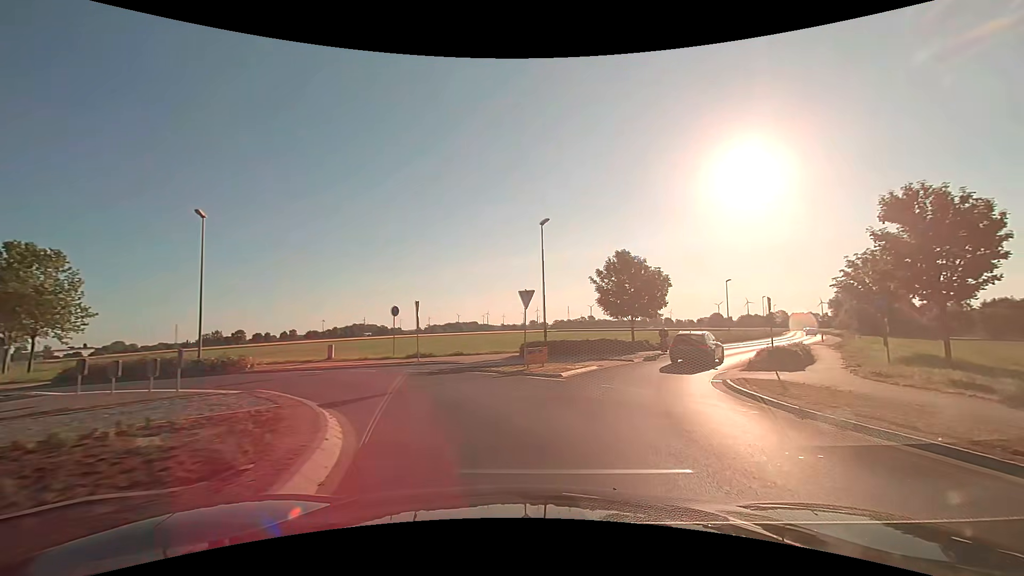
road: secondary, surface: asphalt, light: Day
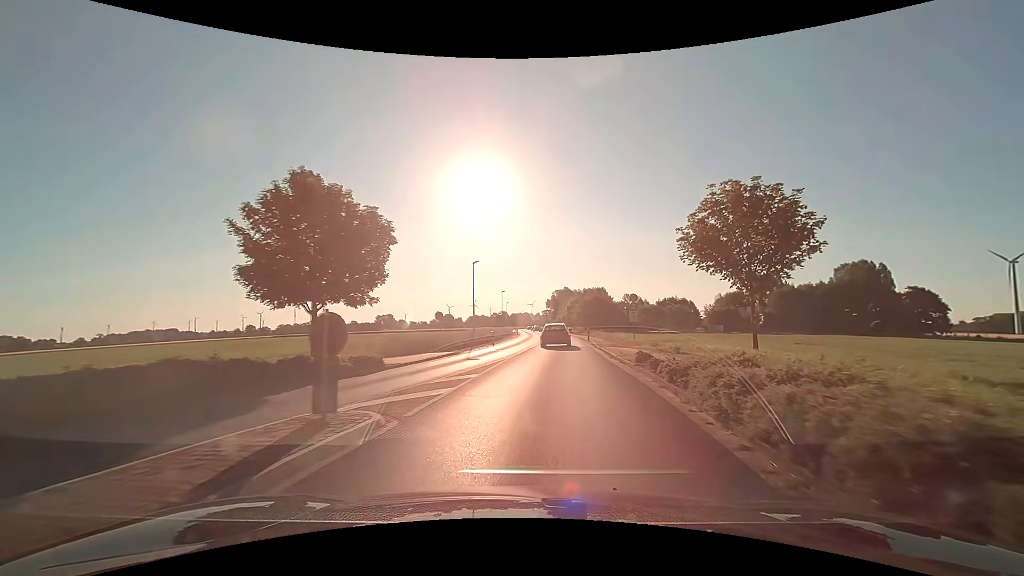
(+6.2, +22.1) m; +30°
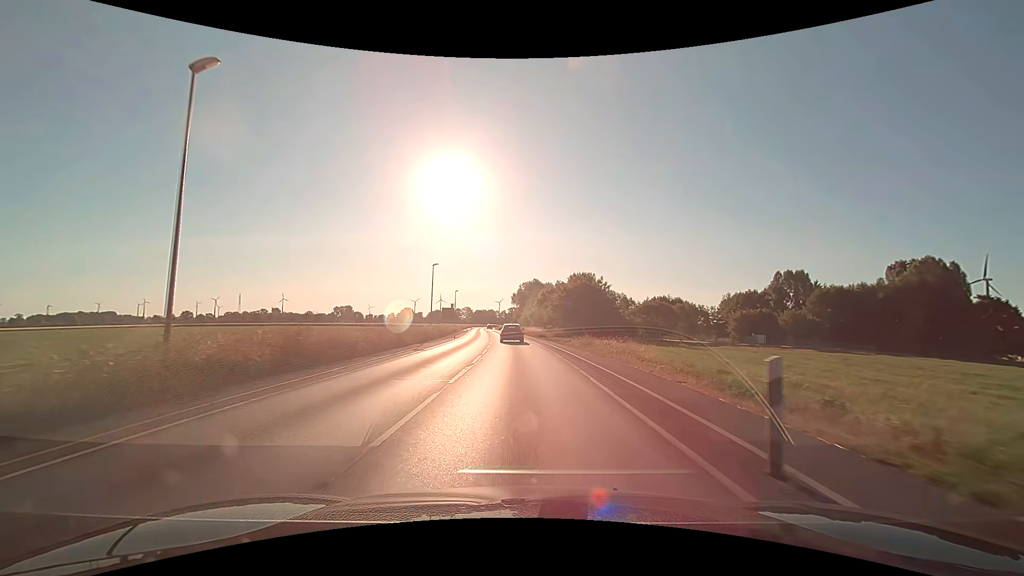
(+2.2, +38.1) m; +3°
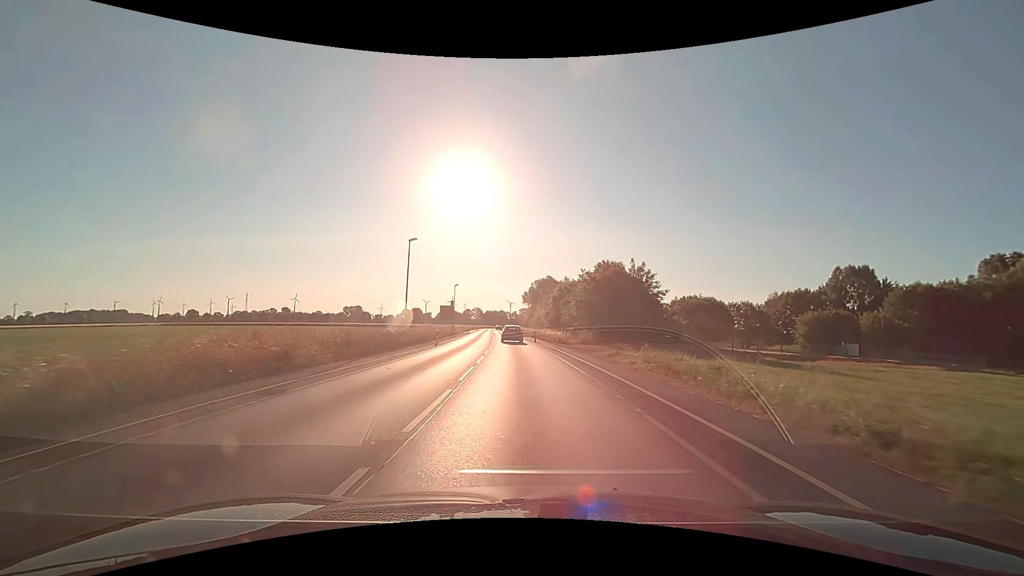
(-0.2, +17.4) m; -1°
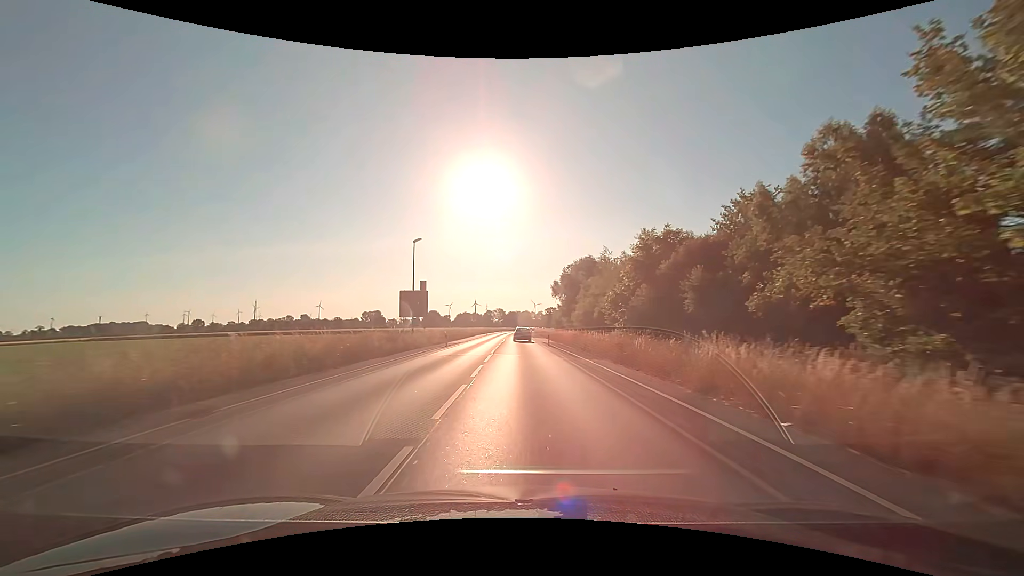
(-1.5, +47.5) m; -3°
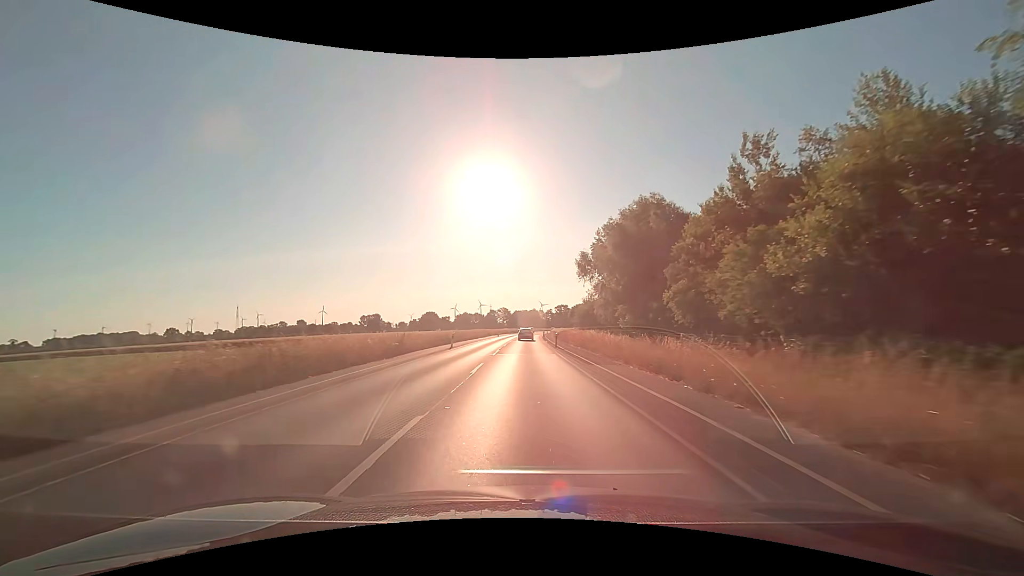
(-0.7, +52.5) m; -1°
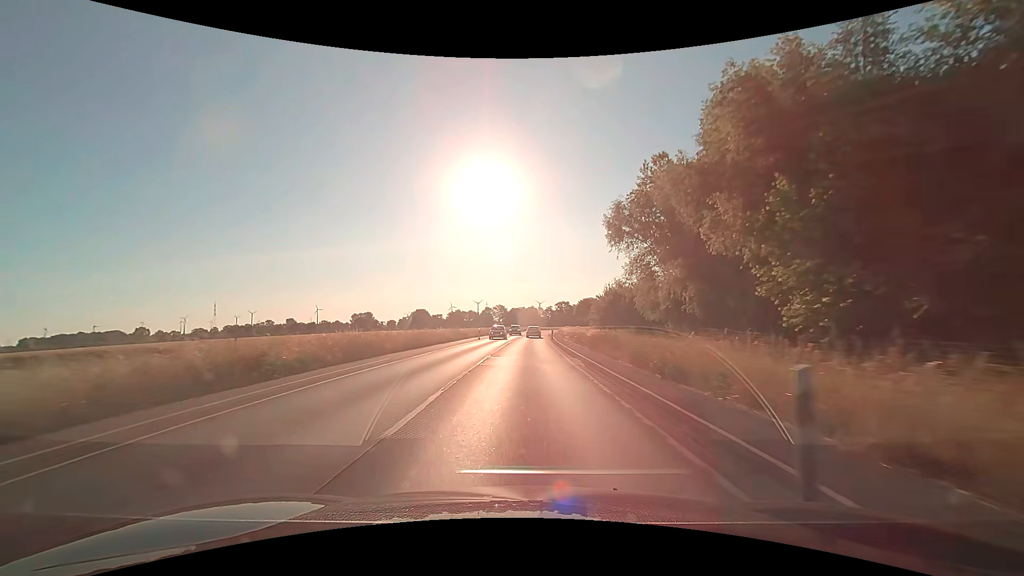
(0.0, +33.6) m; 0°
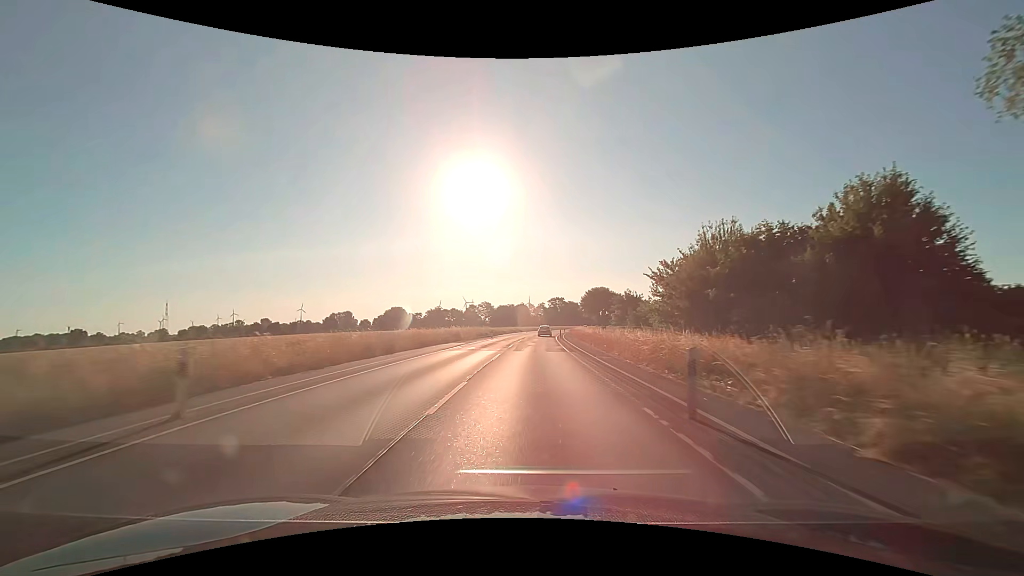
(+0.3, +47.0) m; +1°
(0, +10) (0, +20) (0, +30) (+1, +40) (+1, +50) (+2, +60) (+2, +70) (+3, +80) (+4, +90) (+5, +100) m
